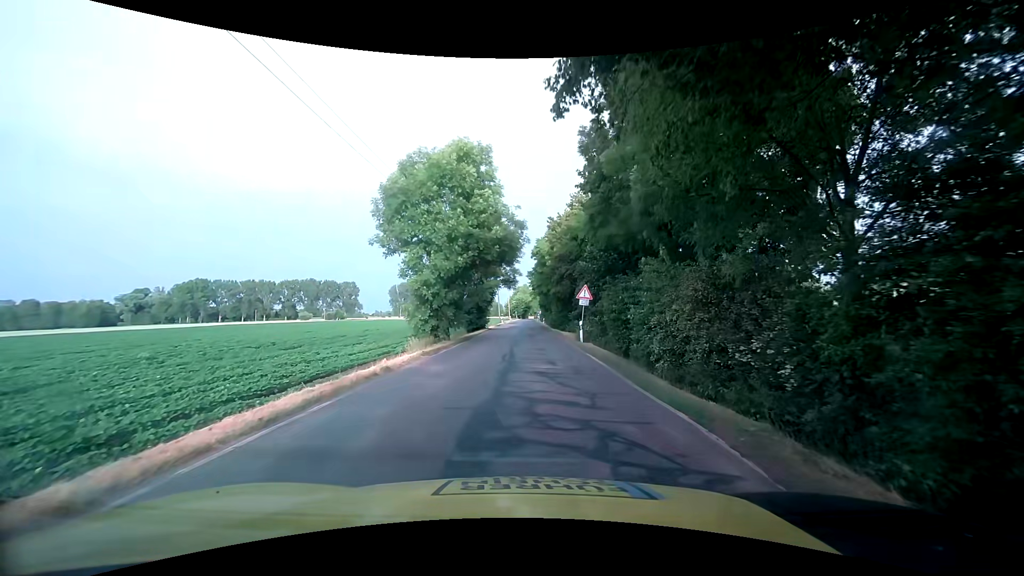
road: tertiary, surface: asphalt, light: Day
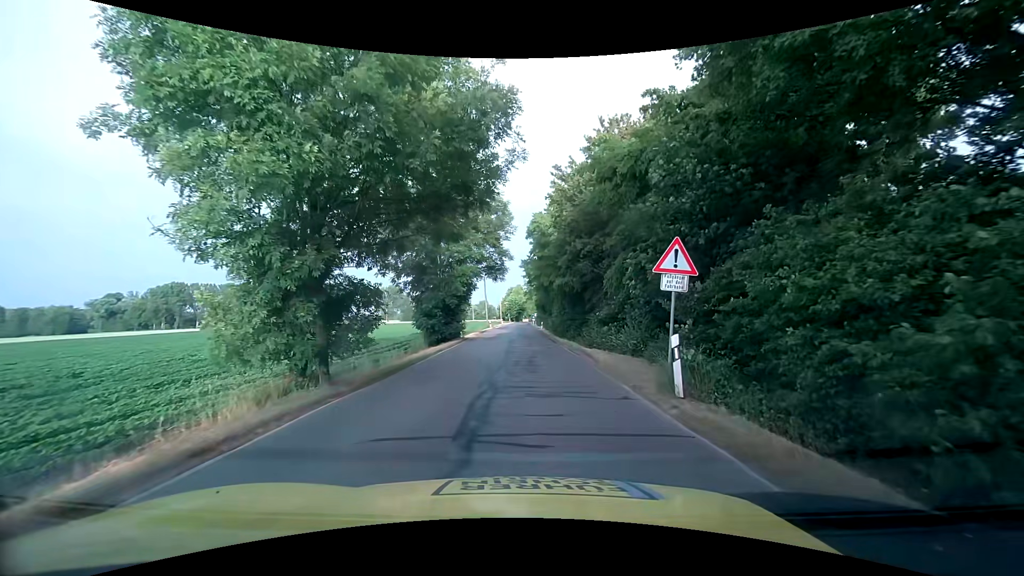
(-0.1, +16.5) m; 0°
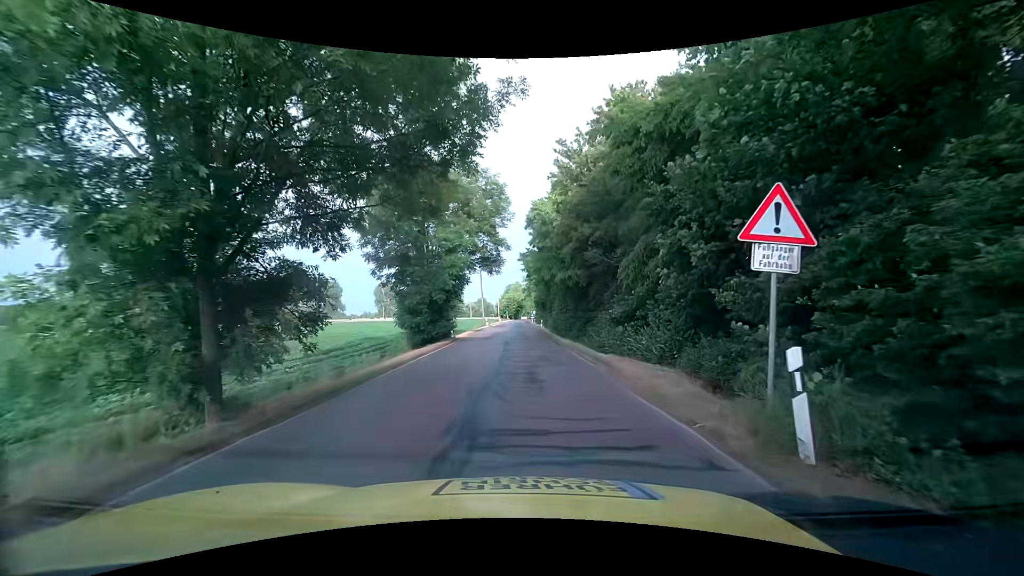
(0.0, +3.9) m; 0°
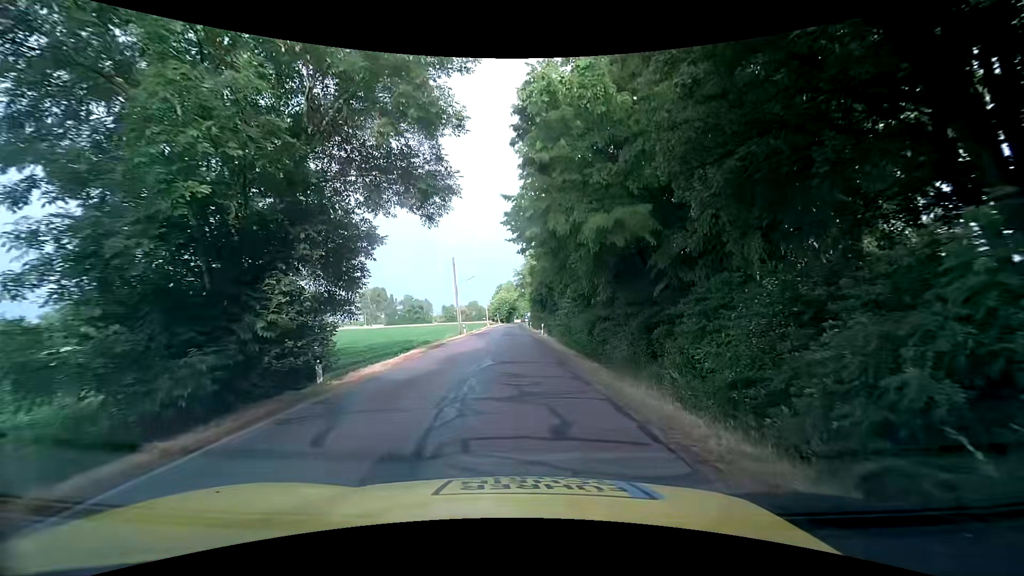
(+0.2, +19.8) m; +1°
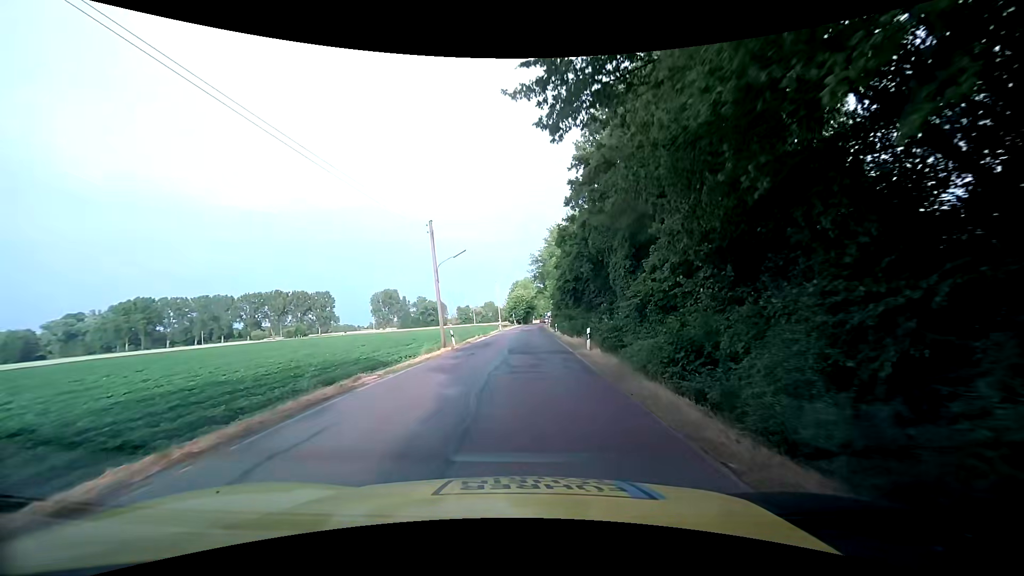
(-0.2, +19.3) m; -2°
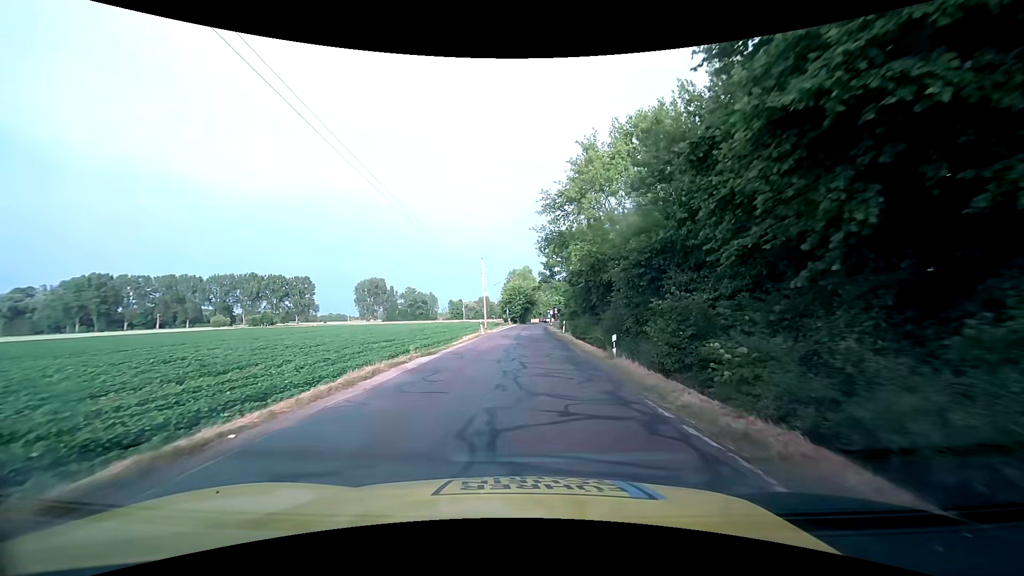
(-0.1, +30.4) m; +1°
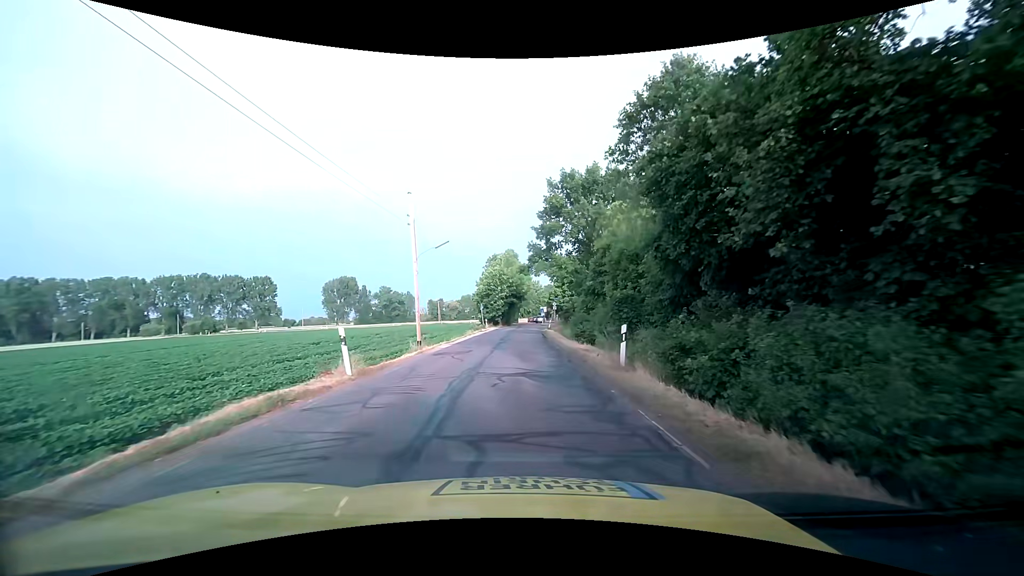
(+0.5, +31.3) m; +1°
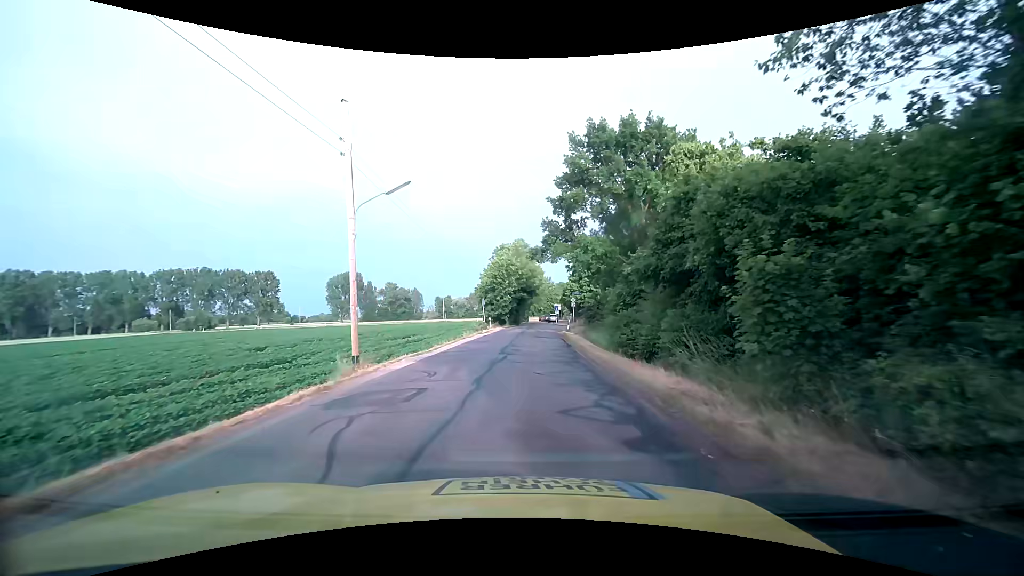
(-0.1, +11.6) m; -1°
